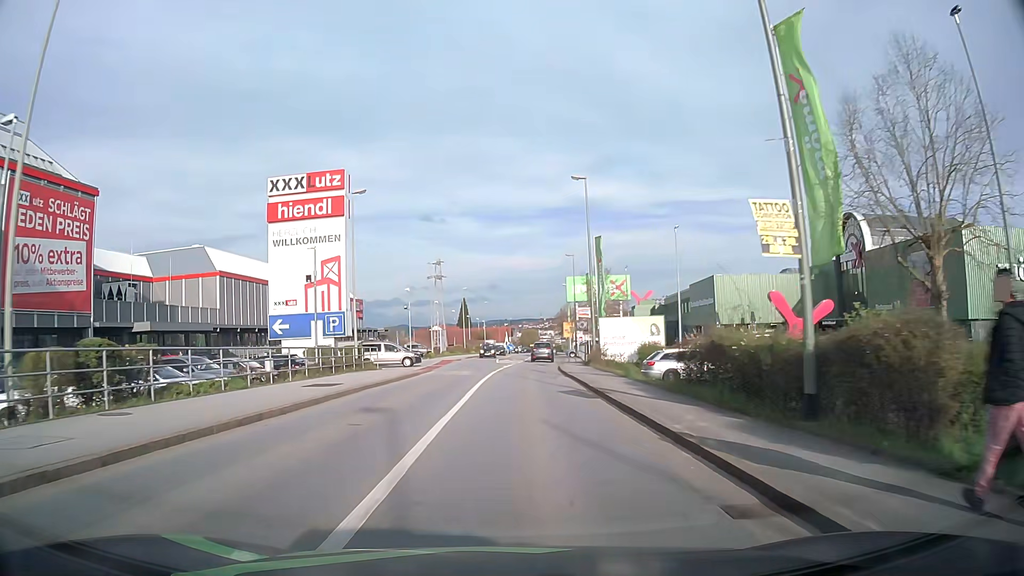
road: tertiary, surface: asphalt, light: Day
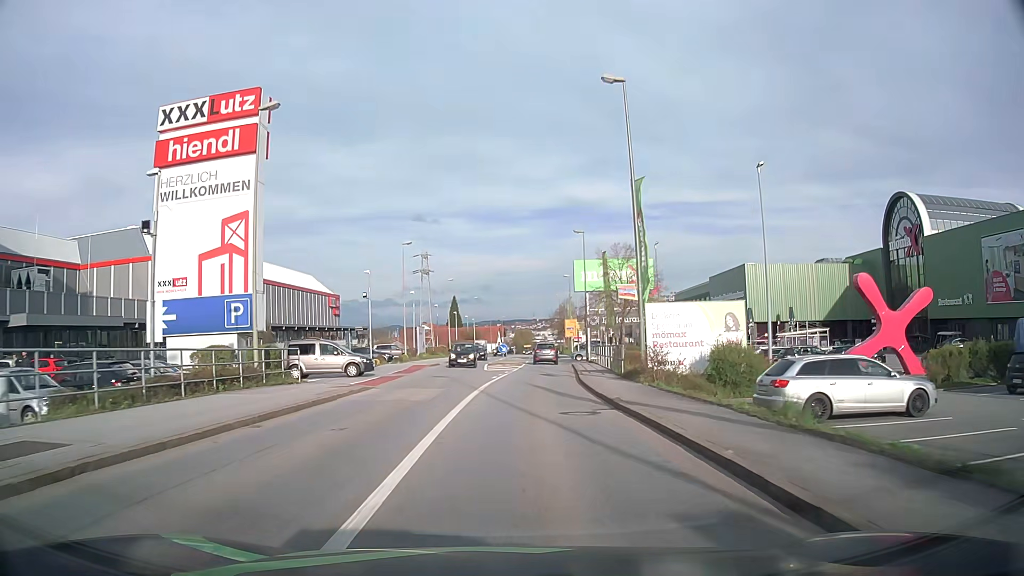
(0.0, +14.4) m; 0°
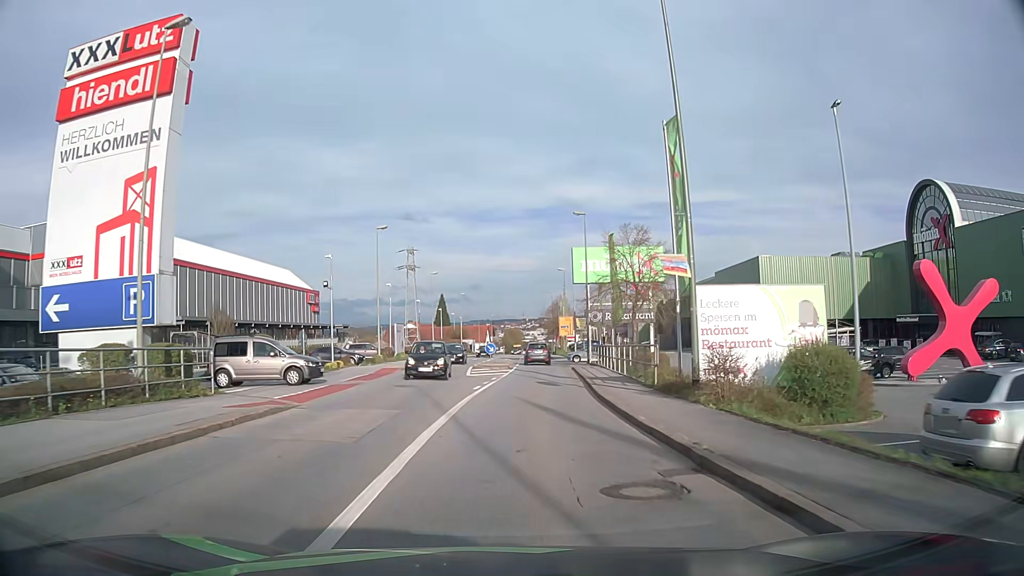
(+0.1, +7.3) m; +1°
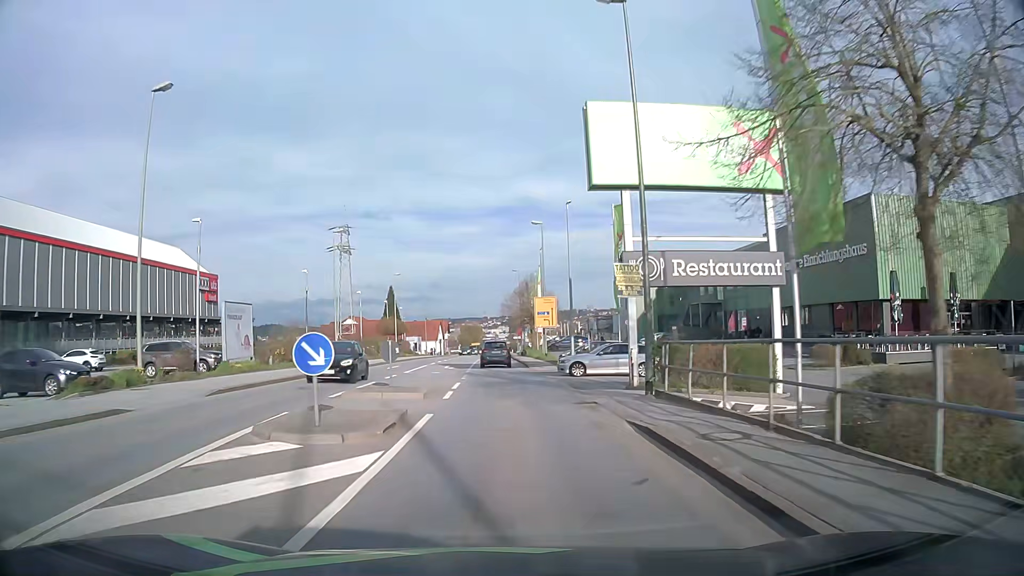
(+1.2, +29.2) m; +3°
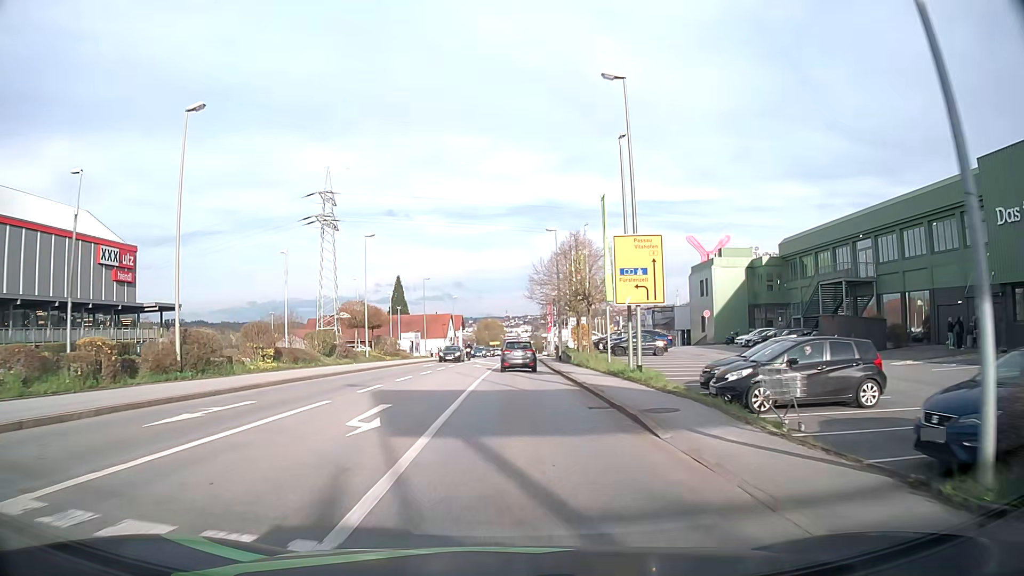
(-0.6, +28.3) m; -2°
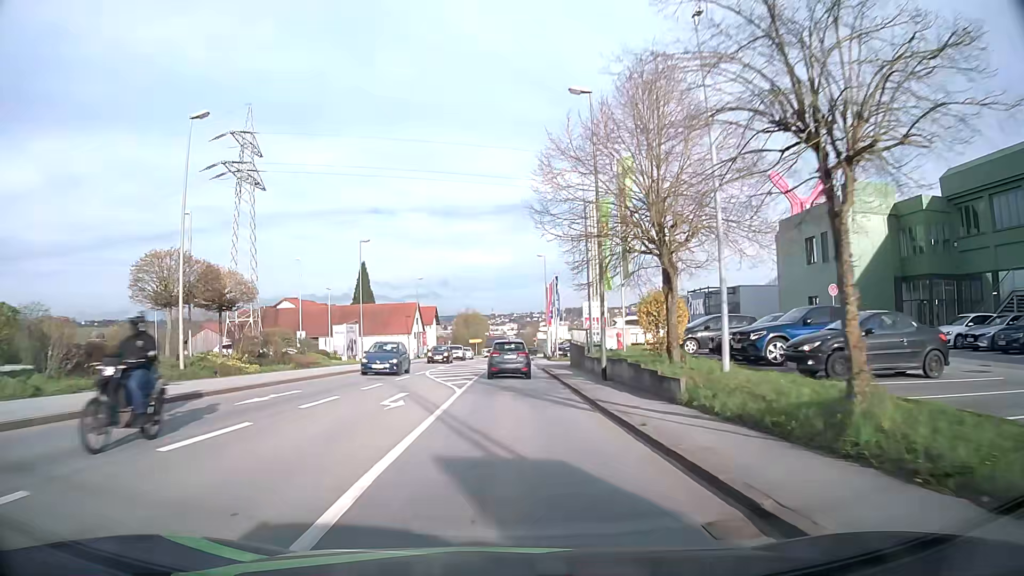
(+0.4, +29.3) m; +1°
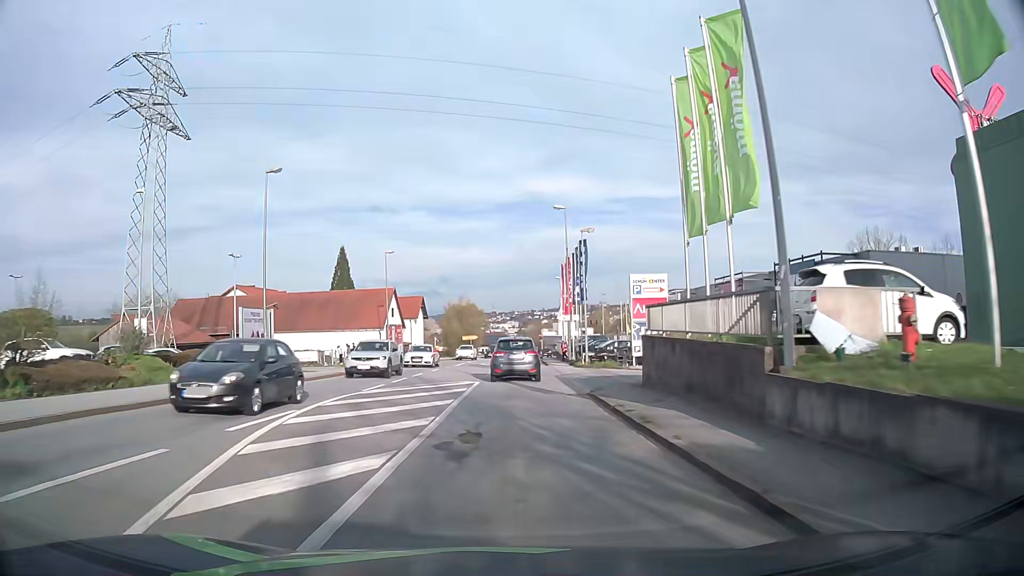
(-0.1, +22.0) m; 0°
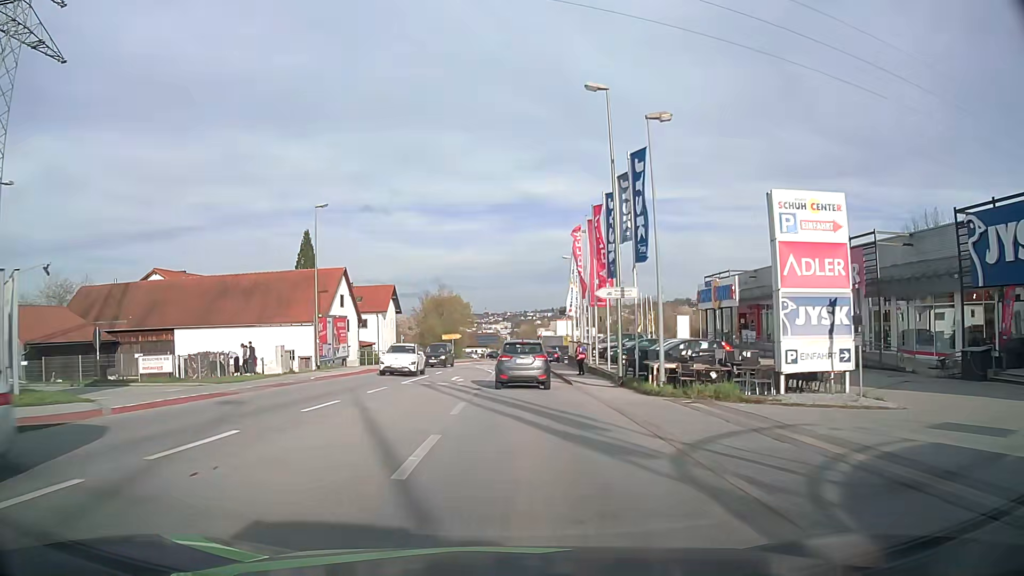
(+0.1, +21.0) m; +1°
